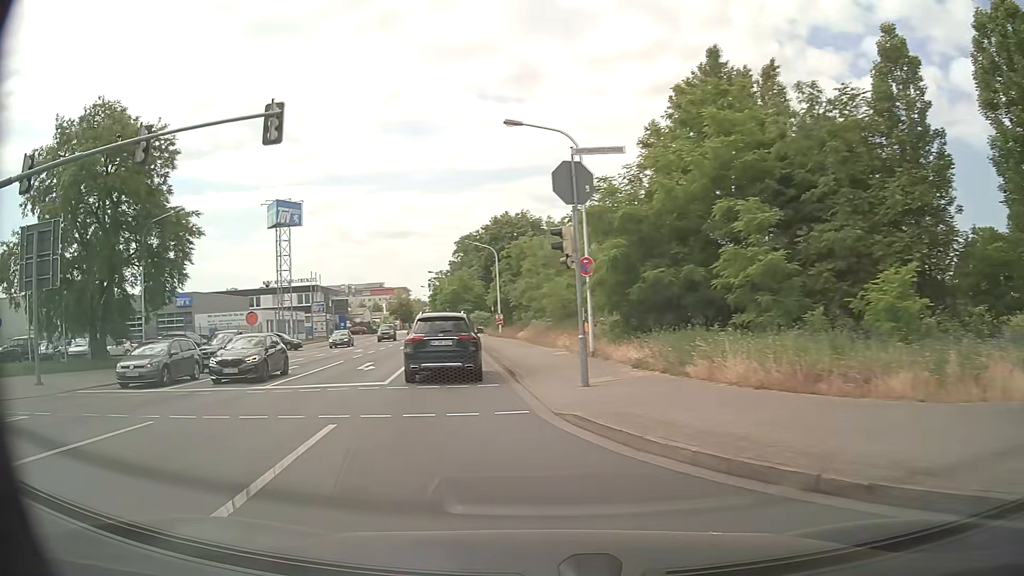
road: tertiary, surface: asphalt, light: Day
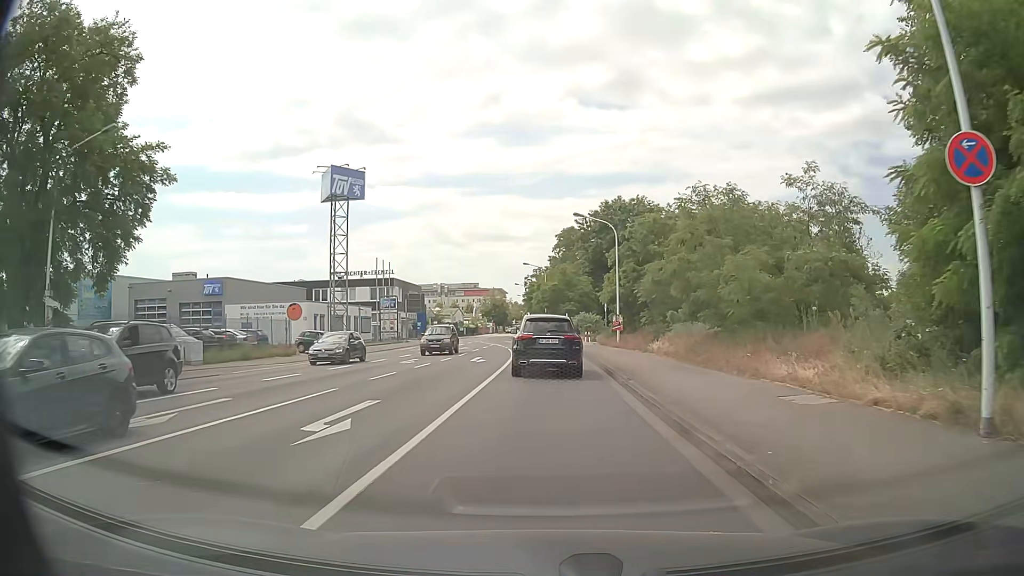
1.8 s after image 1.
(-2.2, +15.2) m; -10°
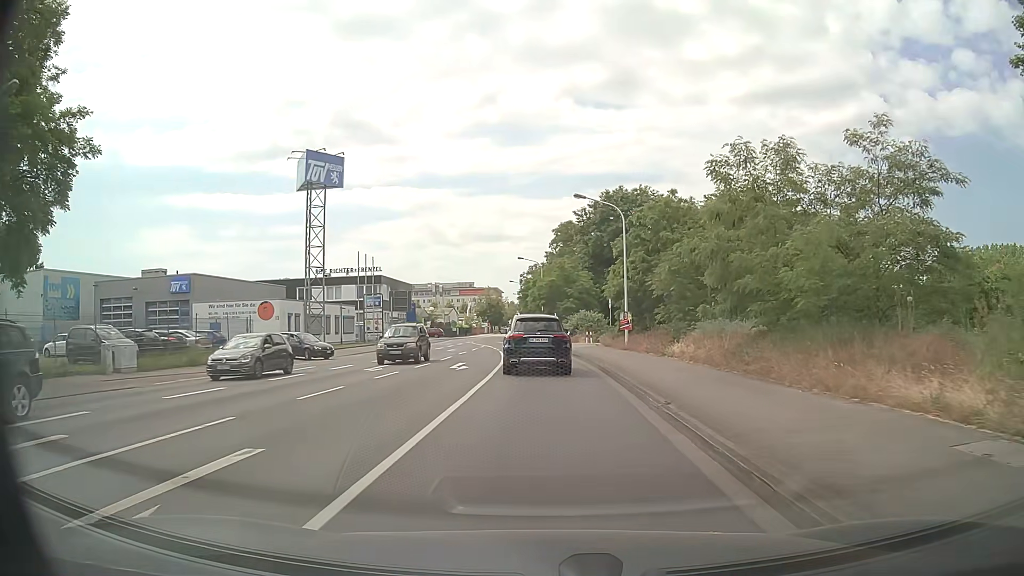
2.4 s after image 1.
(+0.1, +5.4) m; +1°
(0, +10) (0, +20) (0, +30) (-1, +40) (-2, +50) (-3, +60) (-5, +70) (-6, +80) (-6, +90) (-6, +100) m
